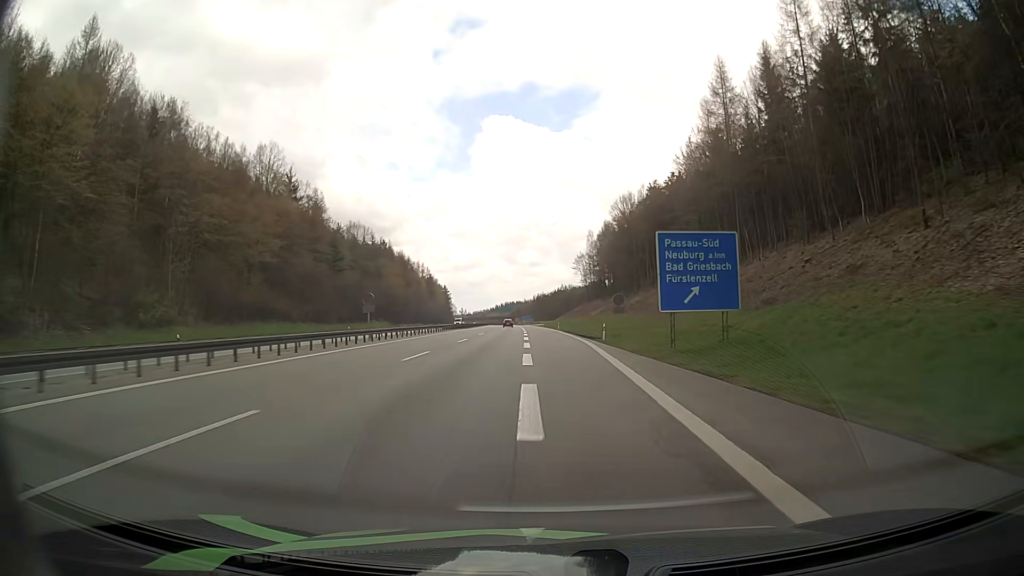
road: motorway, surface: asphalt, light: Day
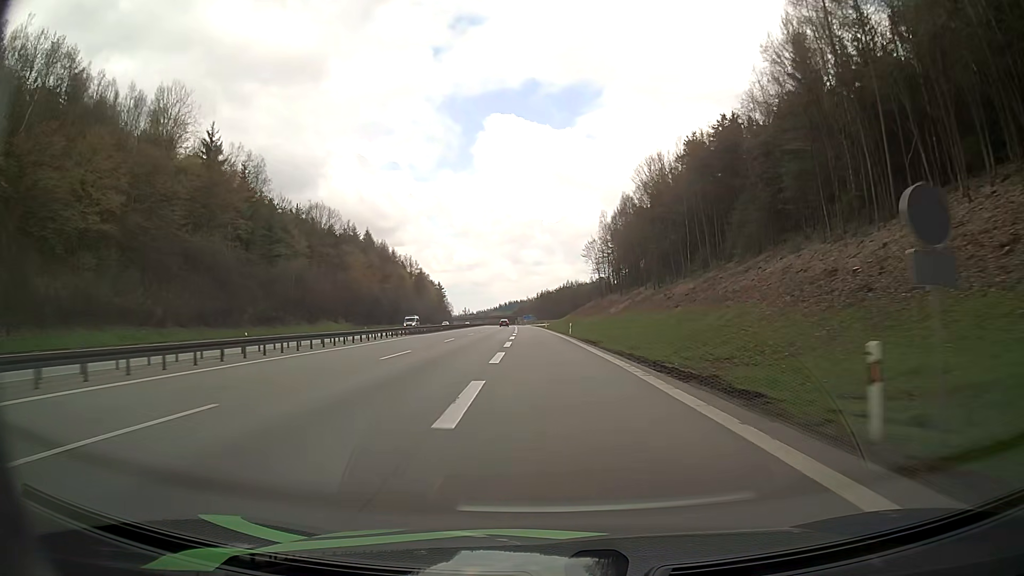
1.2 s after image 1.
(0.0, +35.1) m; 0°
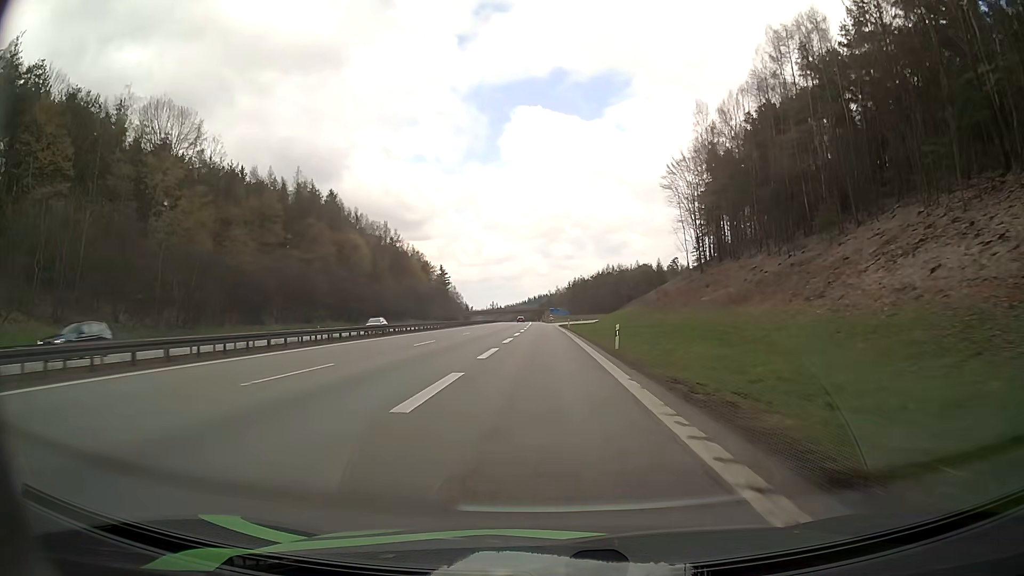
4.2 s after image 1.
(-1.9, +81.3) m; -3°
(0, +10) (0, +20) (0, +30) (0, +40) (0, +50) (0, +60) (0, +70) (0, +80) (0, +90) (0, +100) m
